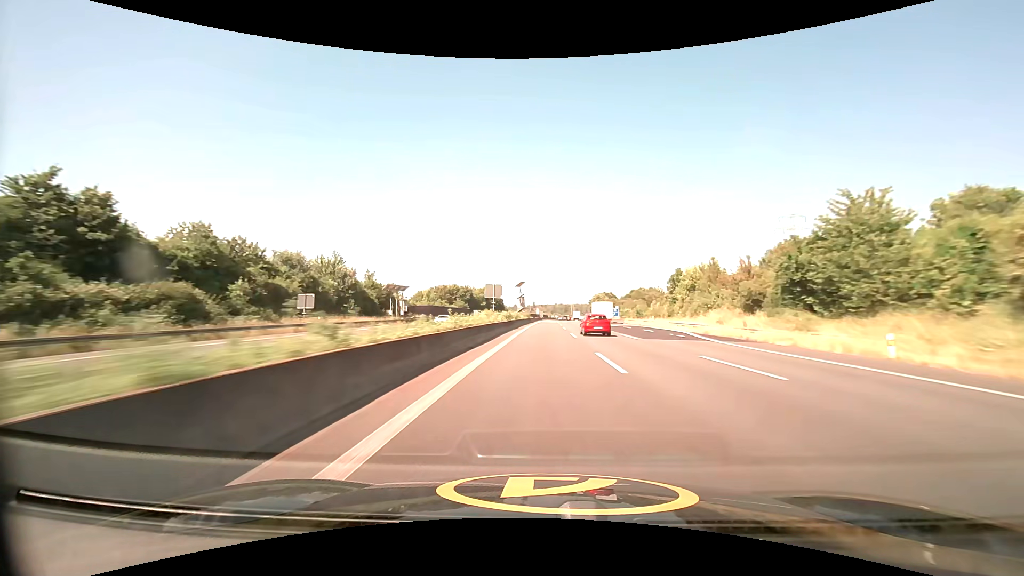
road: motorway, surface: asphalt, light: Day
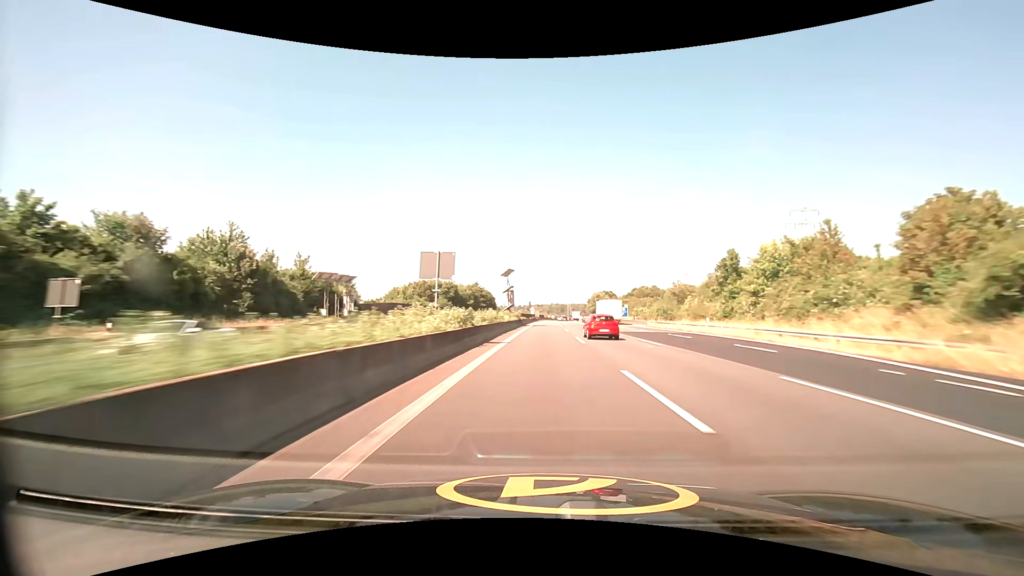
(+0.1, +23.6) m; 0°
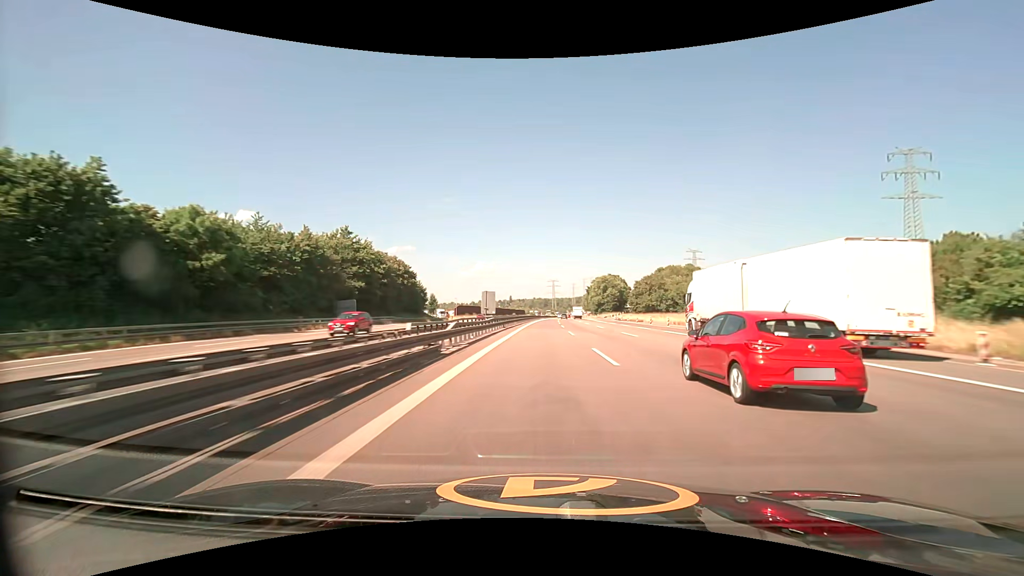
(+2.2, +118.6) m; +2°
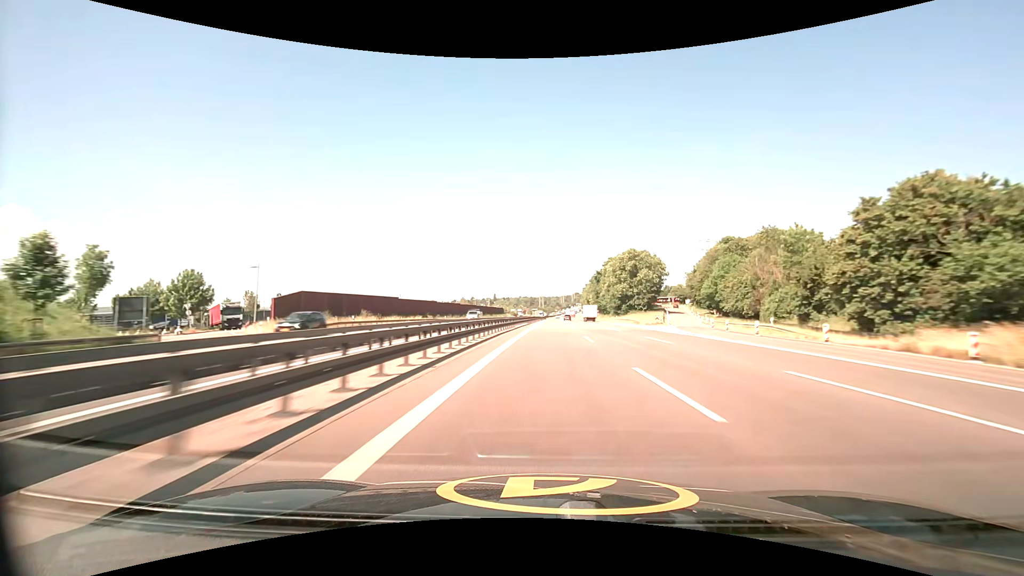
(+1.3, +95.6) m; +2°
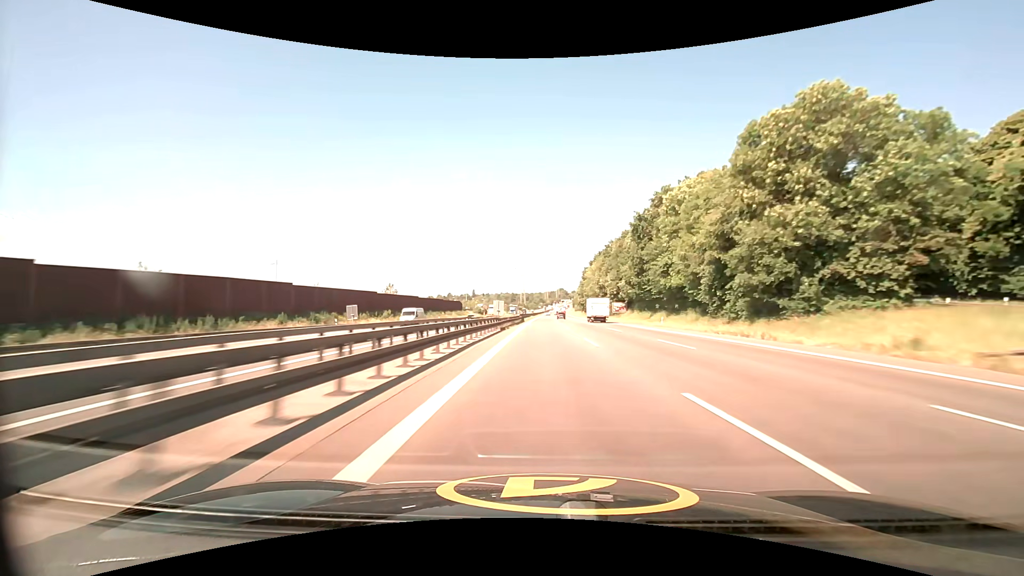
(+1.9, +95.9) m; +2°
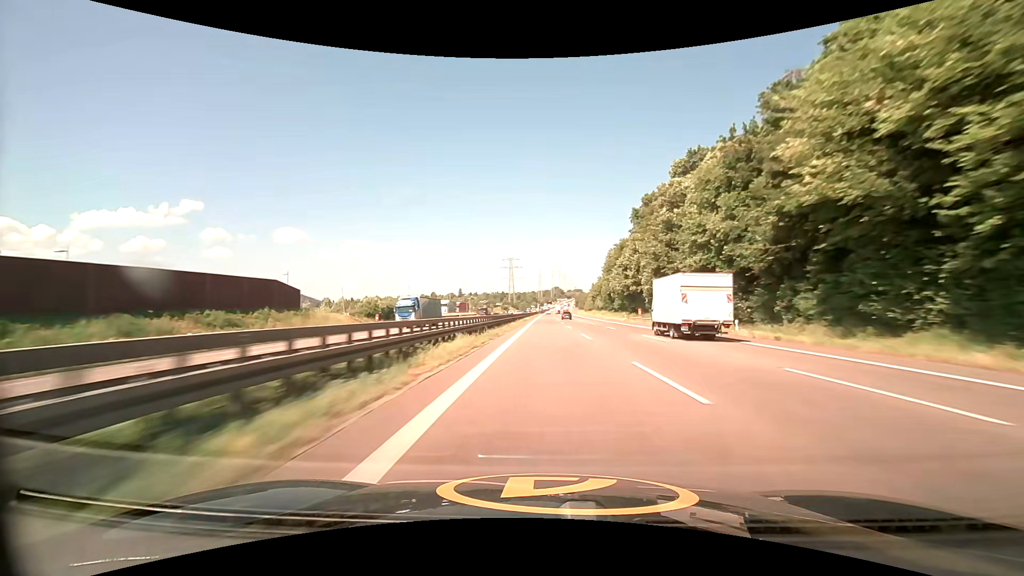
(+0.6, +120.3) m; +1°
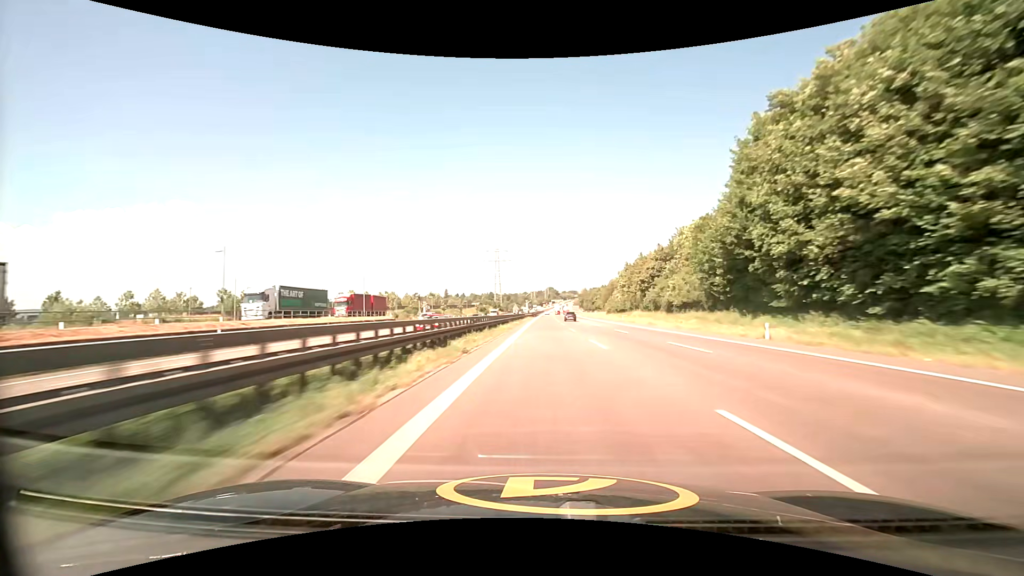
(+0.5, +96.3) m; +1°
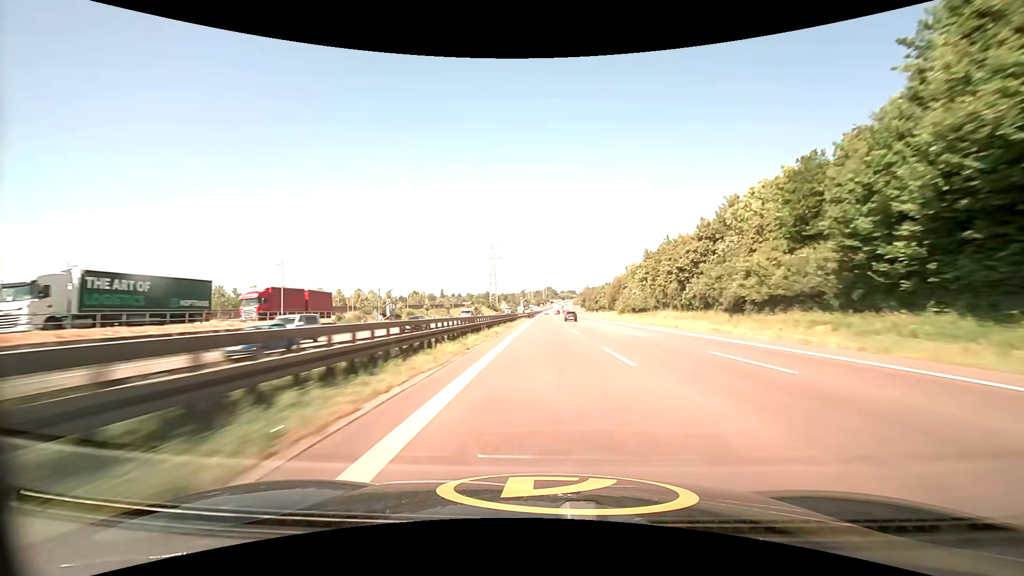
(+0.1, +24.0) m; 0°
(0, +10) (0, +20) (0, +30) (0, +40) (0, +50) (0, +60) (+1, +70) (+1, +80) (+1, +90) (+1, +100) m
